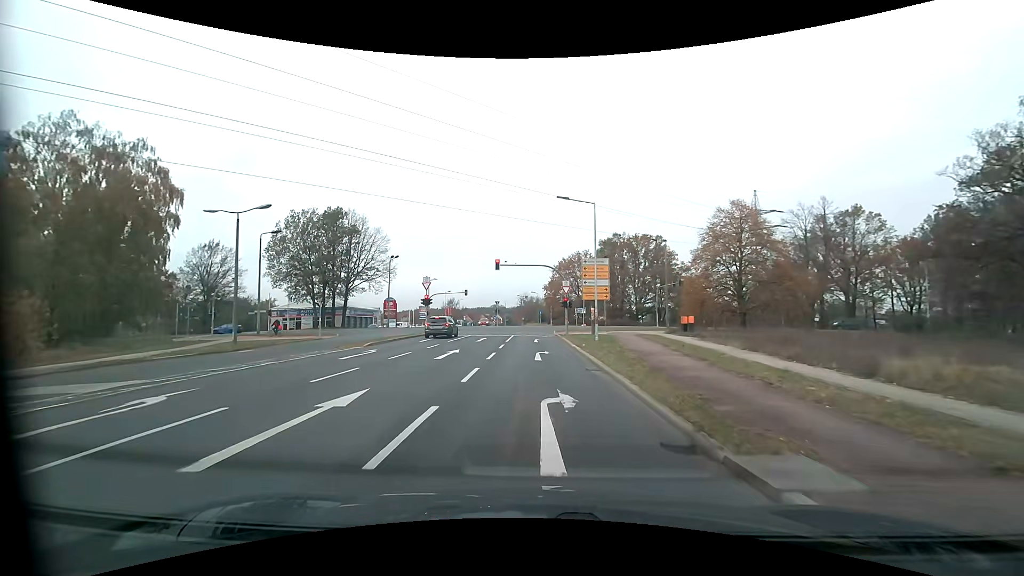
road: tertiary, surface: asphalt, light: Day
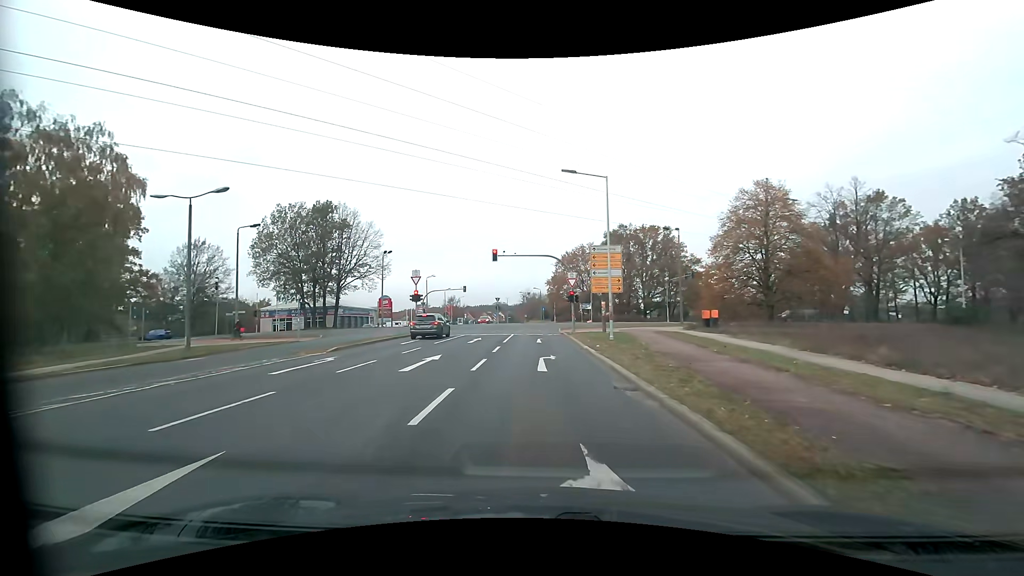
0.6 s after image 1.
(0.0, +4.6) m; -1°
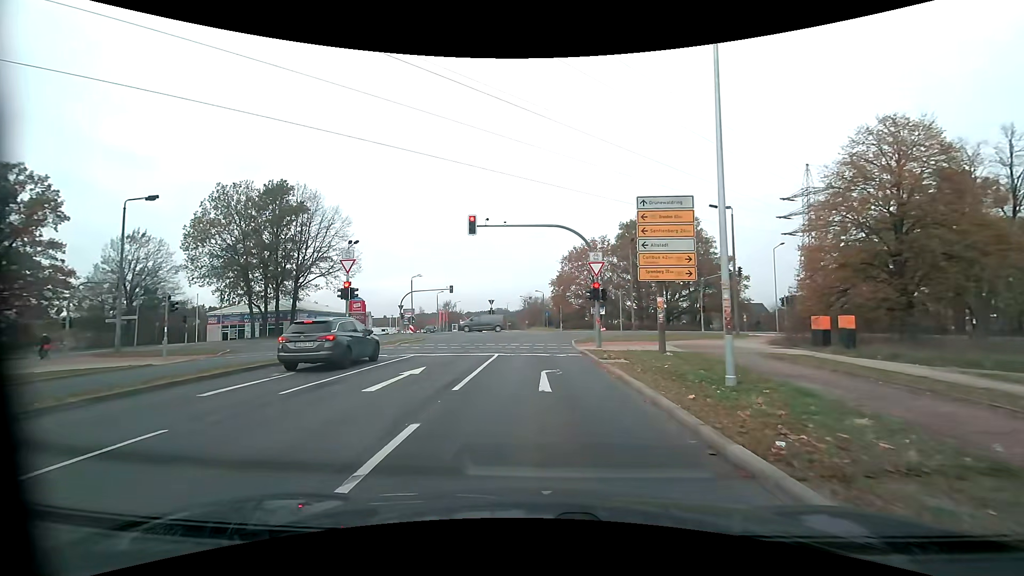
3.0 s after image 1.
(-0.1, +14.3) m; 0°
